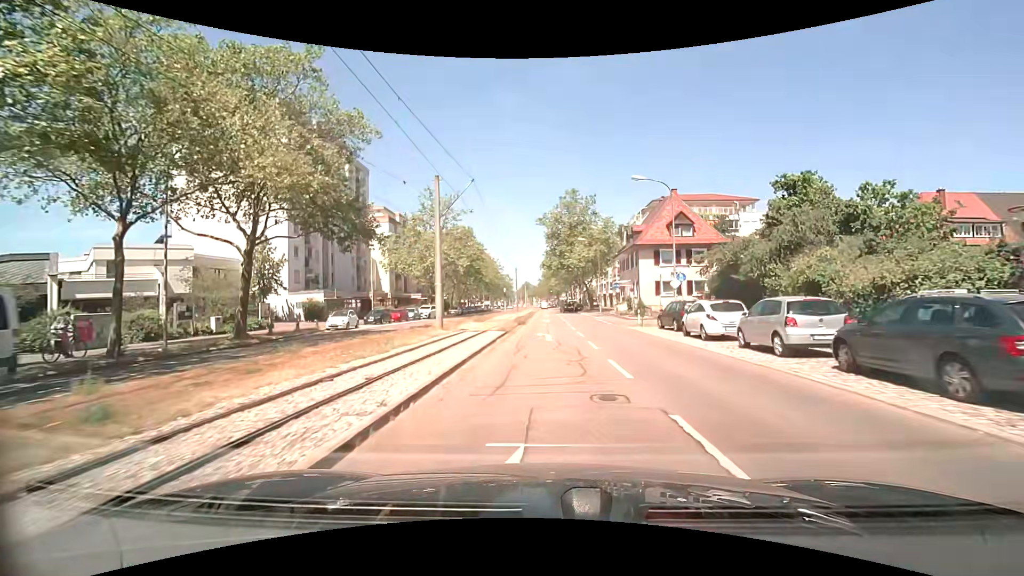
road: tertiary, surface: asphalt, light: Day
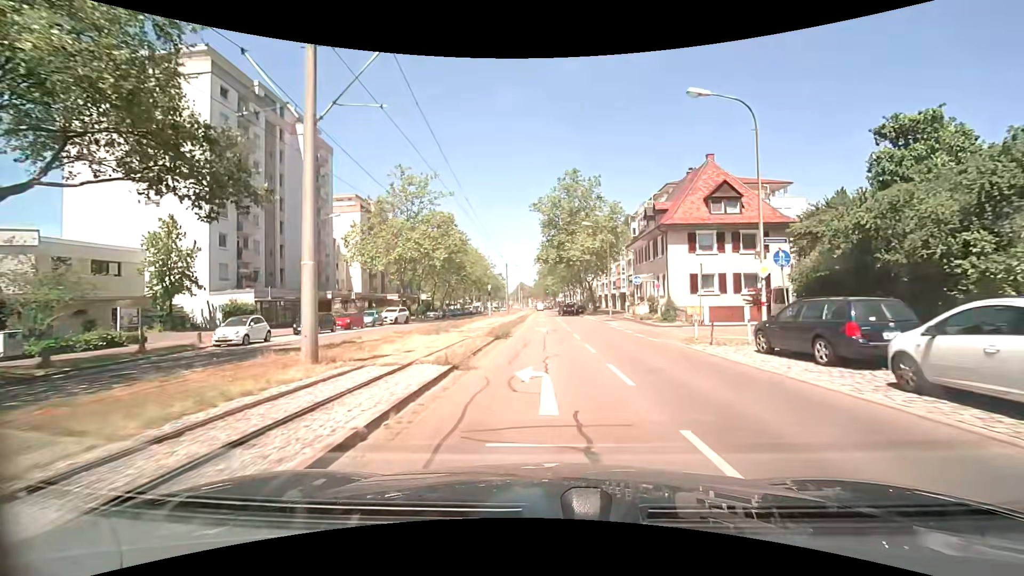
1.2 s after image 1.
(0.0, +12.6) m; 0°
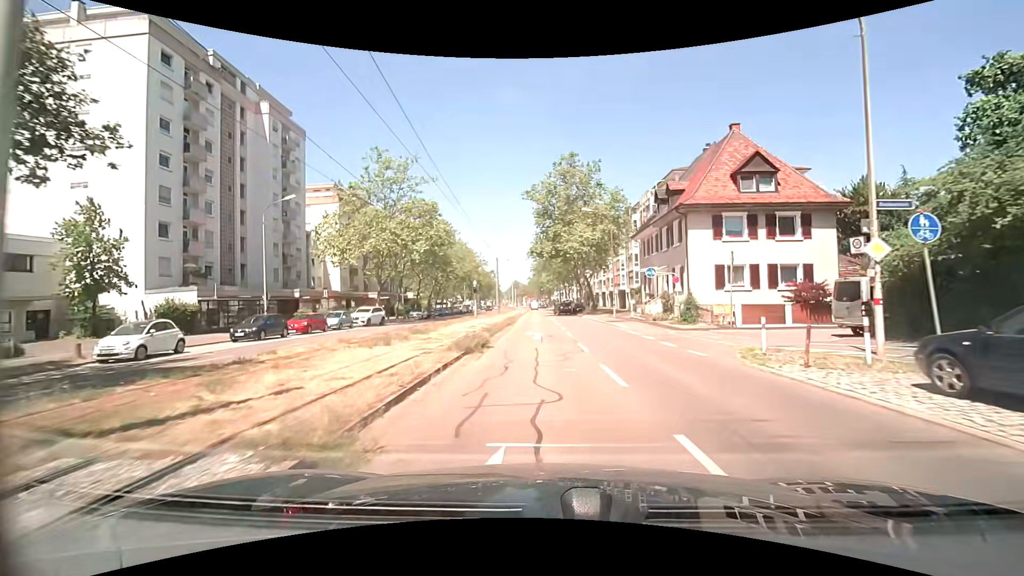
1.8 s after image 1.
(0.0, +6.3) m; +1°
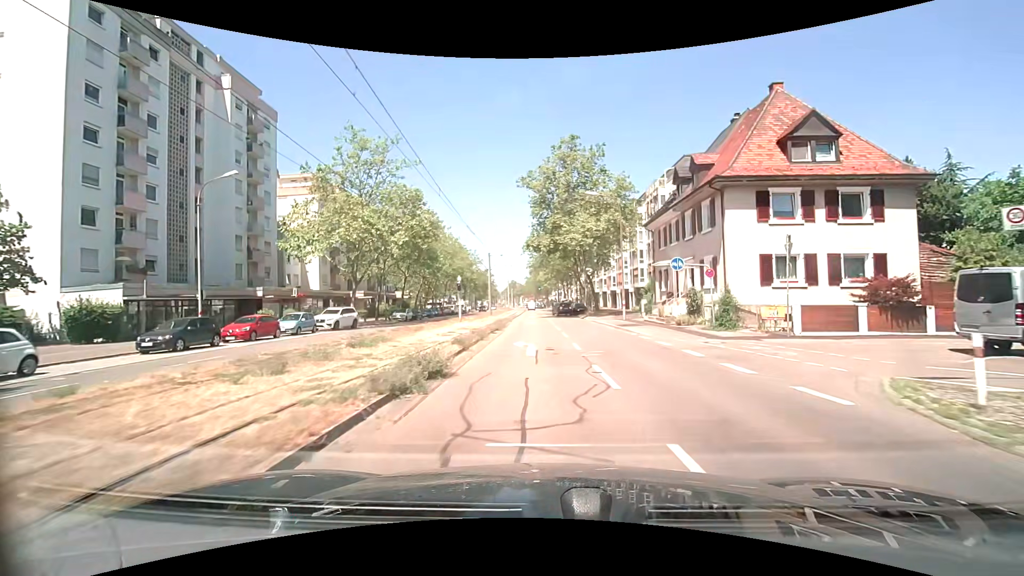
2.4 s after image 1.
(0.0, +6.3) m; 0°
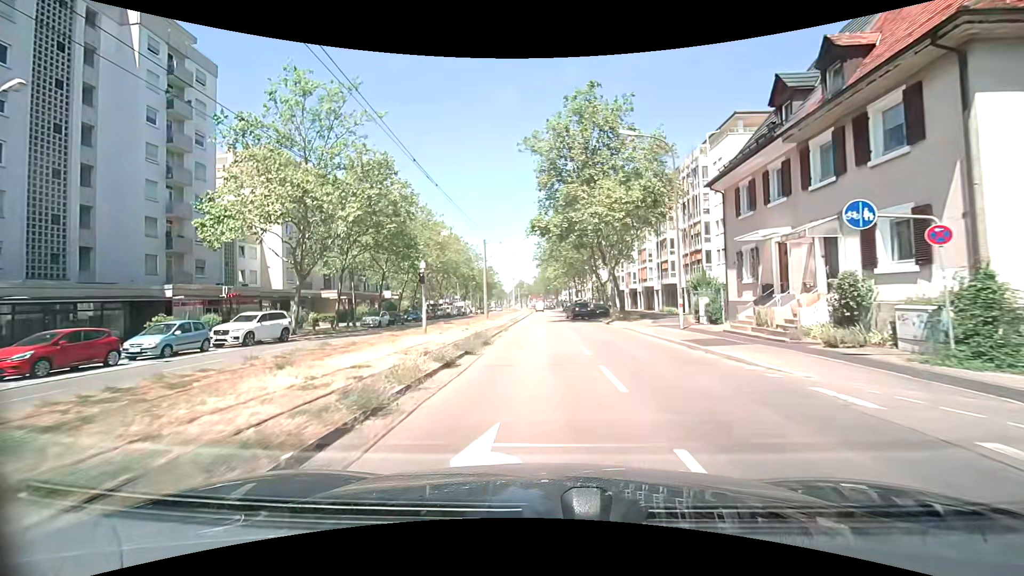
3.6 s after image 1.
(-0.1, +12.5) m; -1°
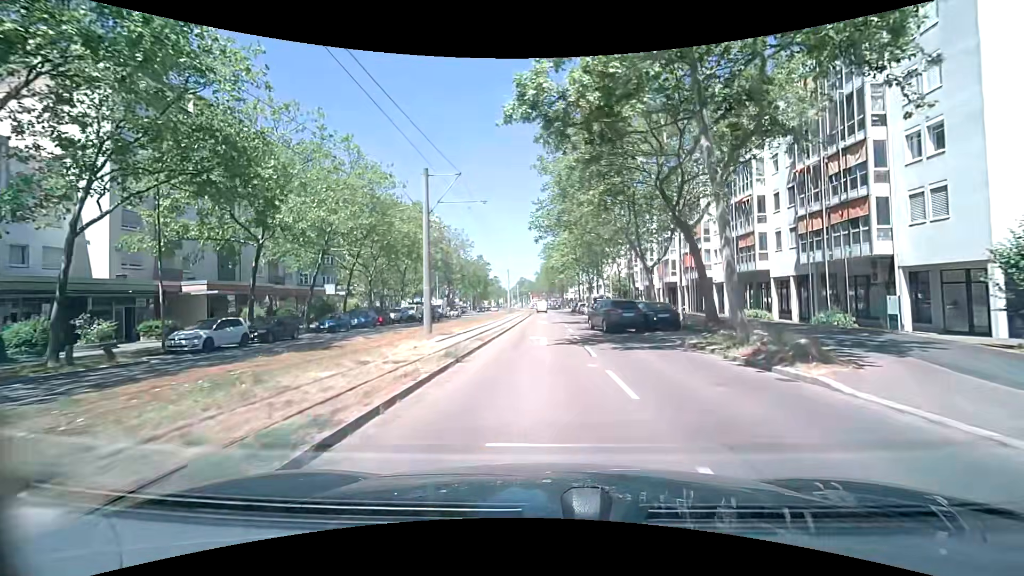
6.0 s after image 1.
(-0.2, +23.8) m; -1°
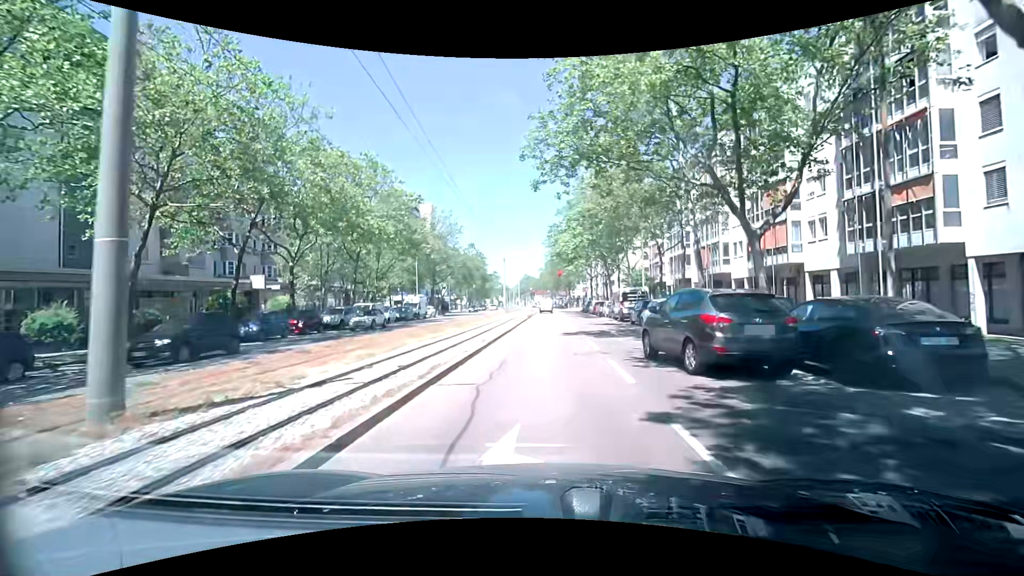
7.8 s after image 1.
(0.0, +16.2) m; -1°
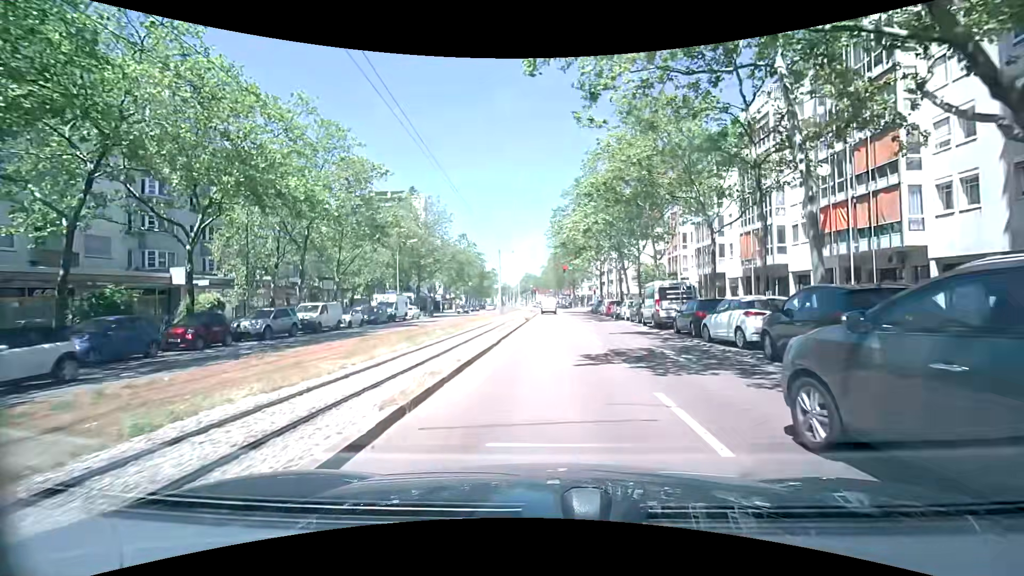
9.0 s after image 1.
(0.0, +10.0) m; -1°
